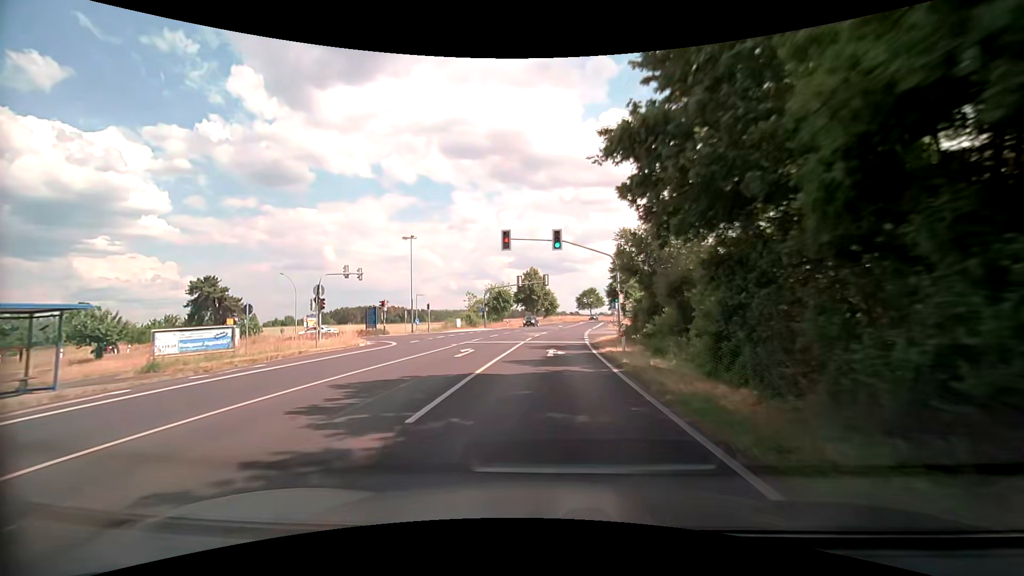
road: secondary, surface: asphalt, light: Day
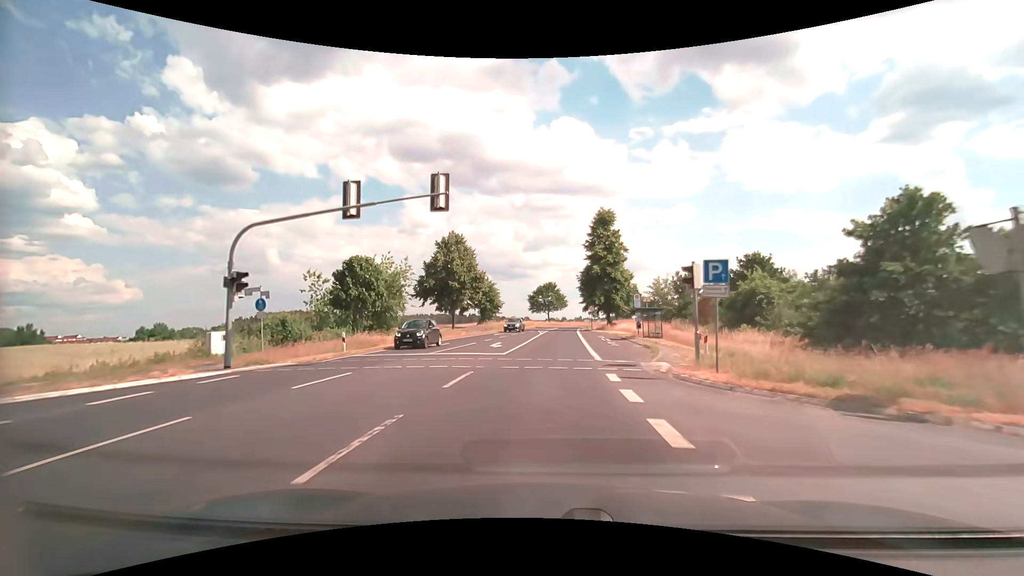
(+2.1, +43.8) m; +6°
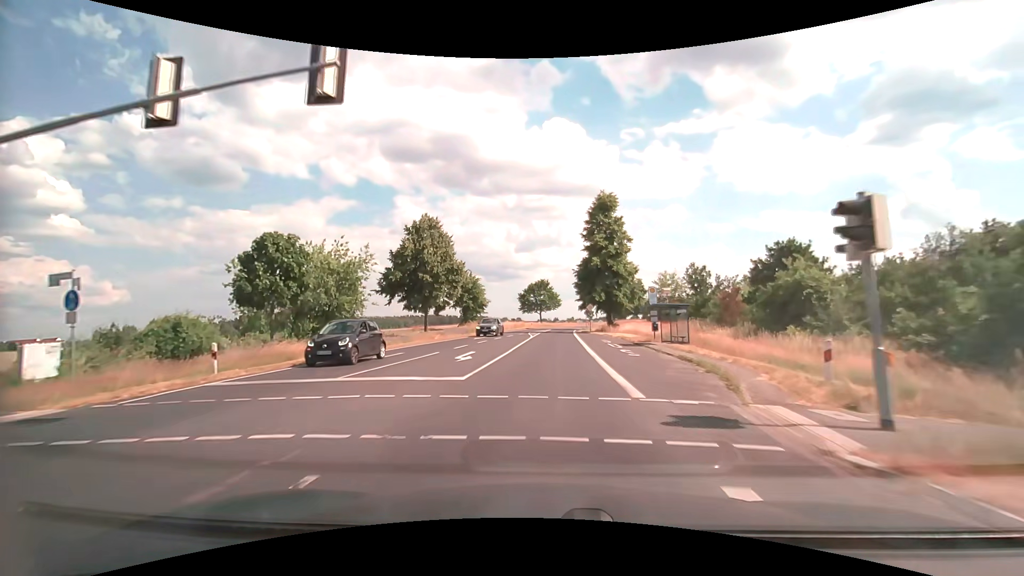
(+0.1, +8.8) m; +1°
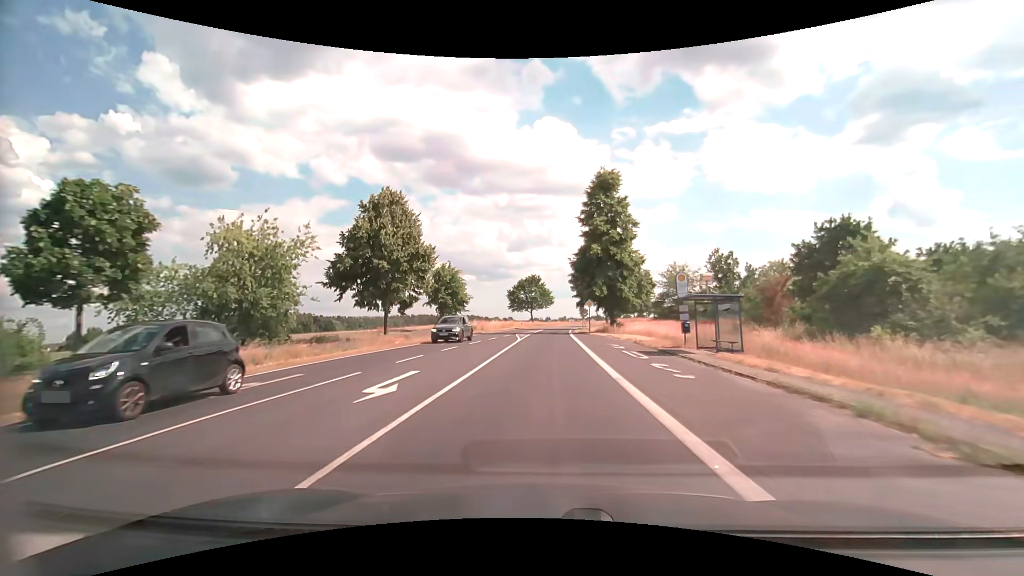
(+0.1, +8.8) m; +1°
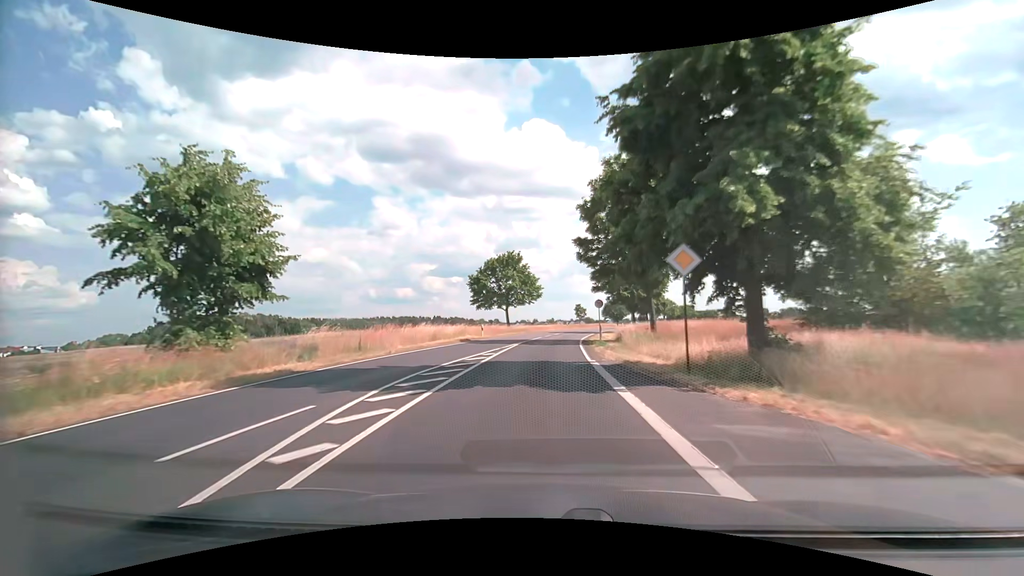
(+0.7, +35.2) m; +2°
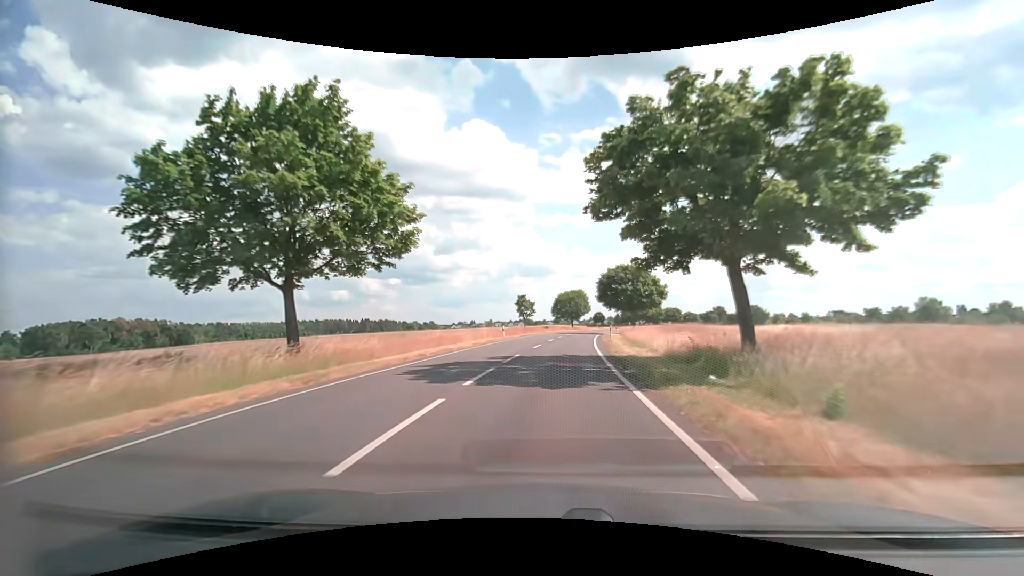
(+1.8, +44.2) m; +7°
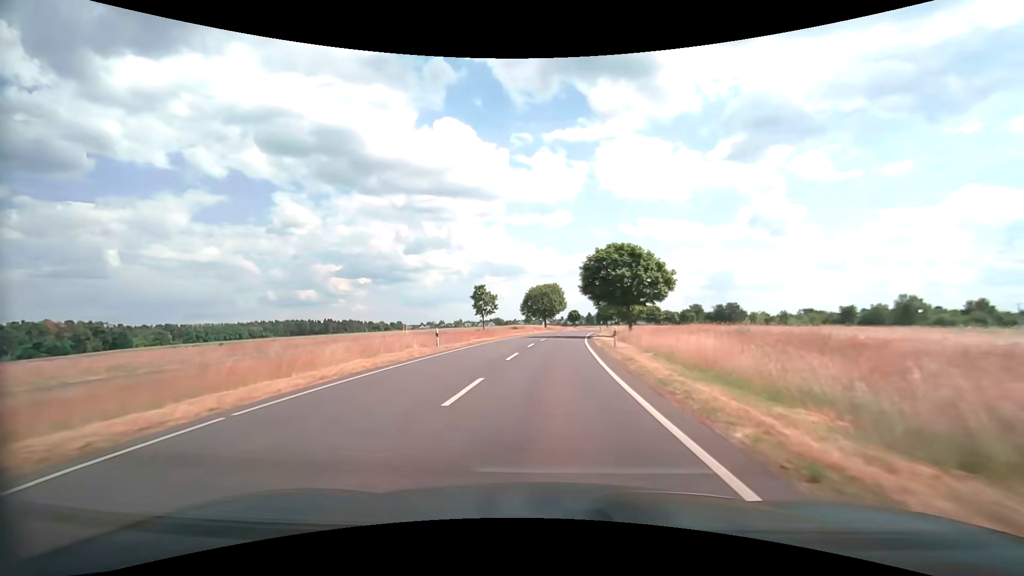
(+0.5, +18.3) m; +3°
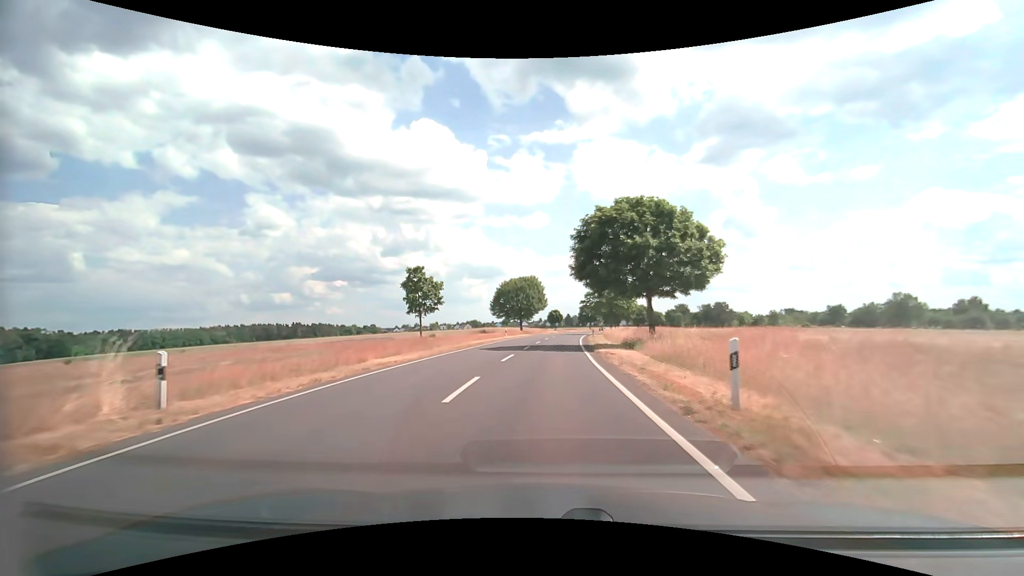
(+0.4, +18.9) m; +2°
(0, +10) (0, +20) (+1, +30) (+1, +40) (+2, +50) (+3, +60) (+4, +70) (+5, +80) (+7, +90) (+8, +100) m
